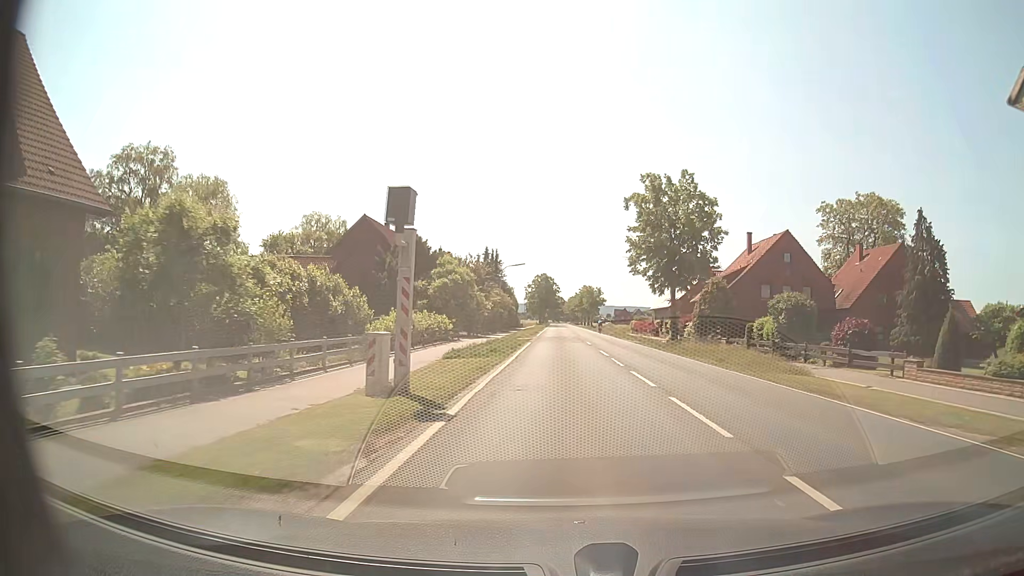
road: secondary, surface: asphalt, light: Day
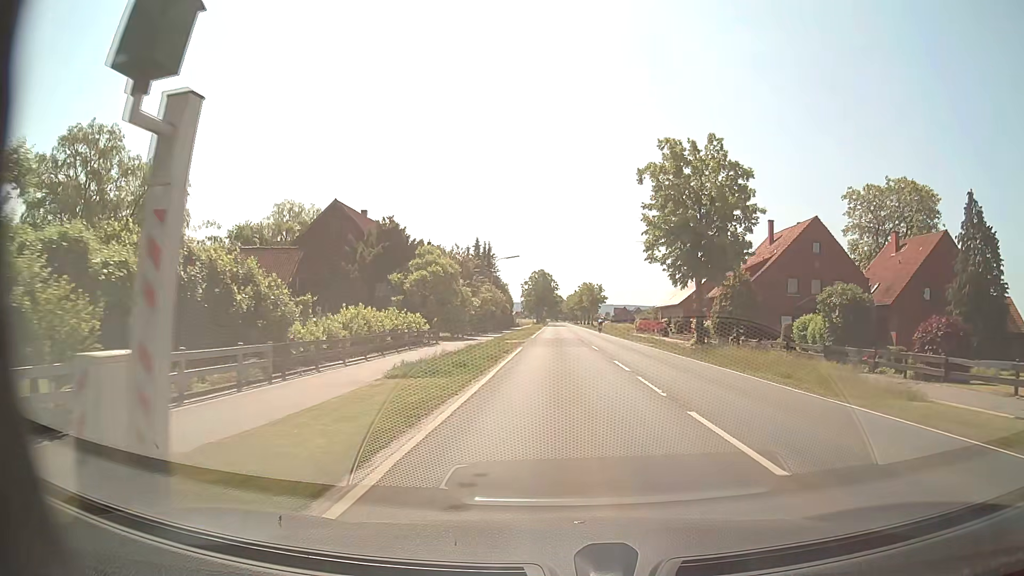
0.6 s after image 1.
(0.0, +7.9) m; 0°
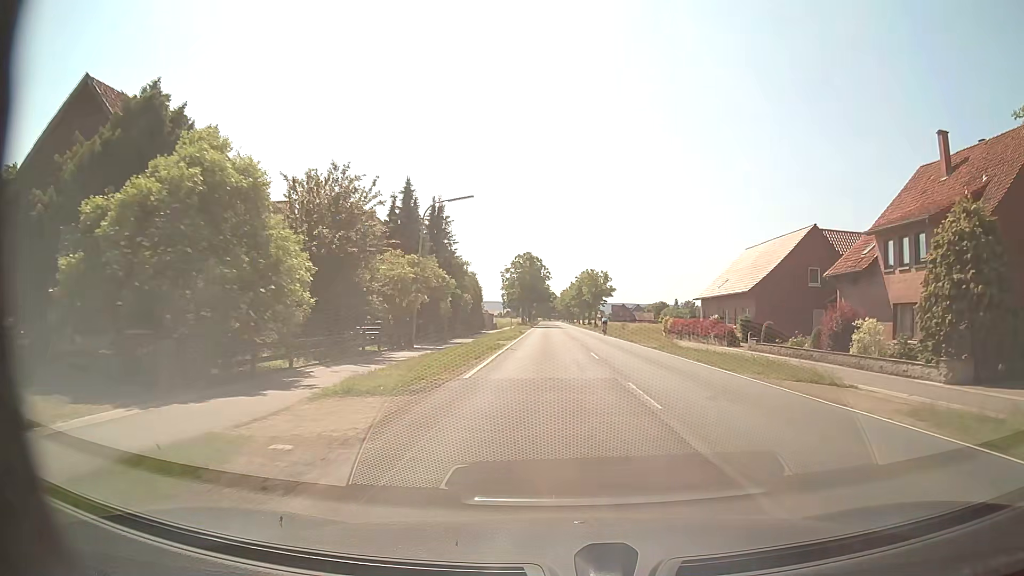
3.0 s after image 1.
(+0.2, +31.8) m; 0°
